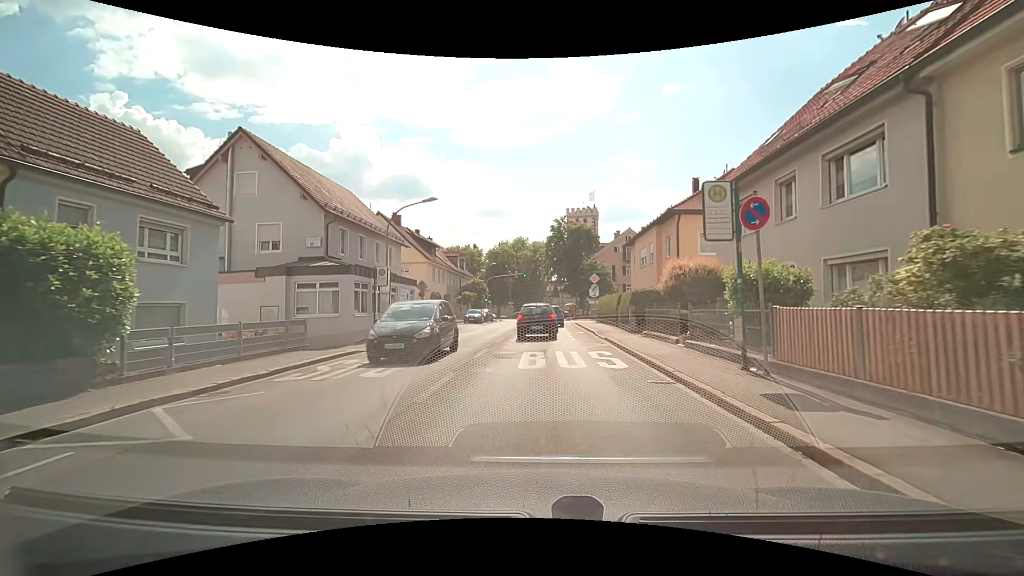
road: secondary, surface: asphalt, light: Day
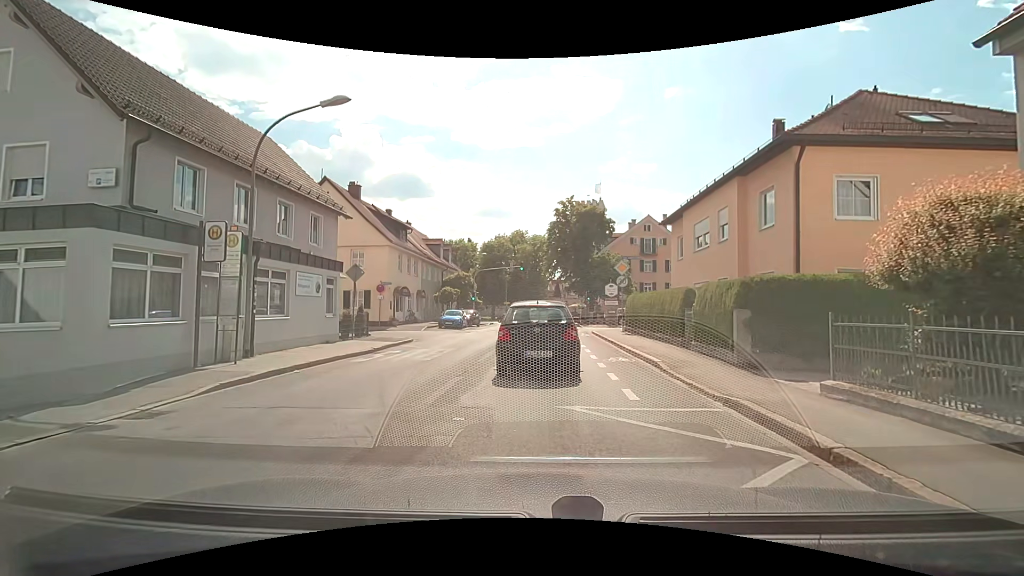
(-0.1, +12.1) m; +1°
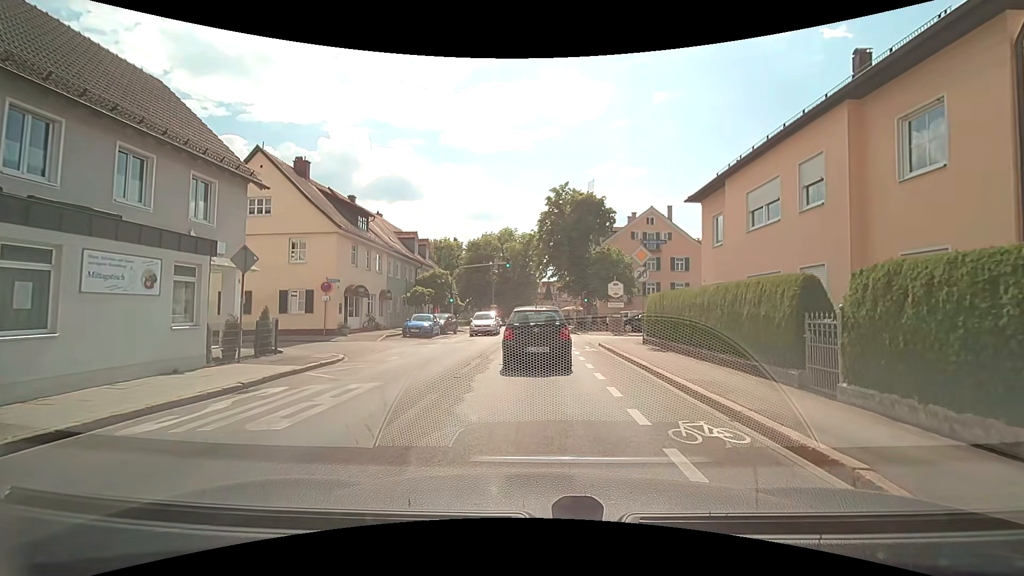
(-0.1, +7.4) m; +1°
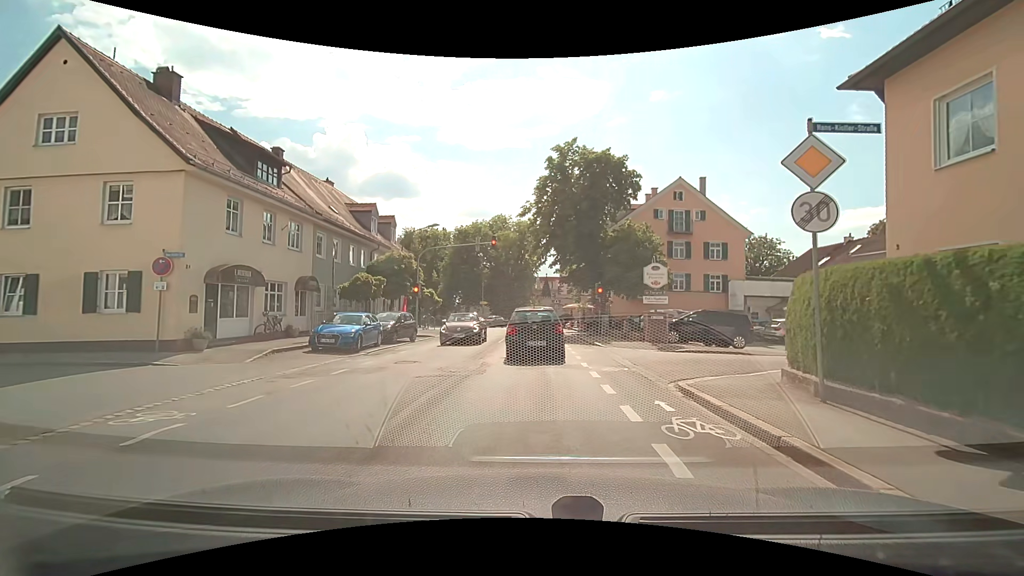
(-0.2, +12.0) m; 0°
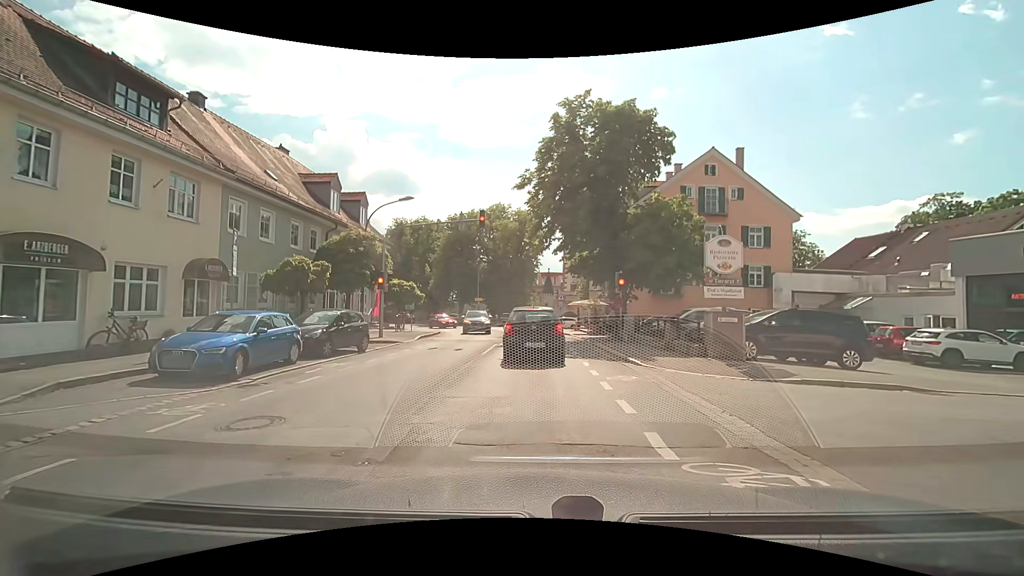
(-0.1, +7.5) m; -1°
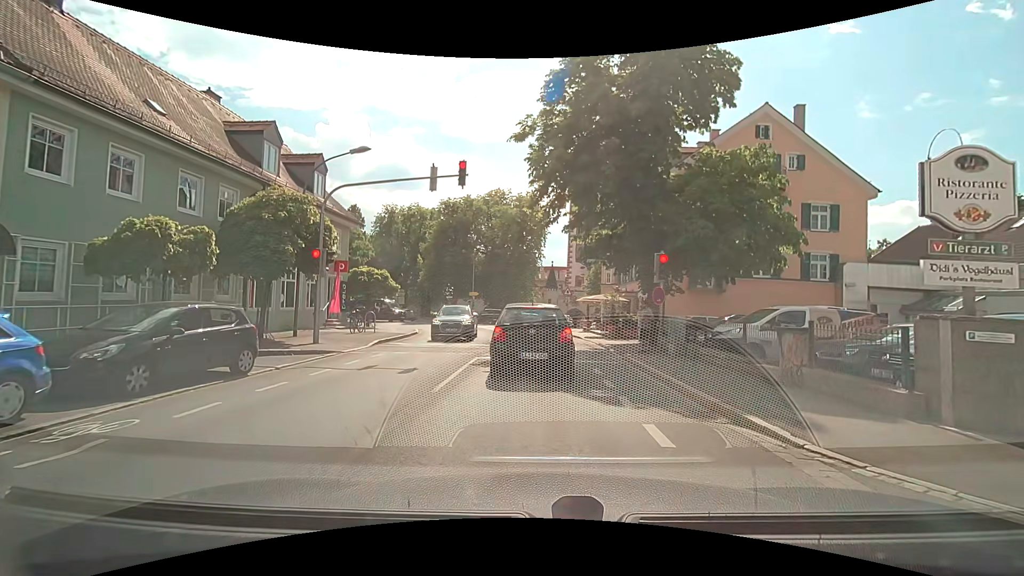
(0.0, +7.4) m; -2°
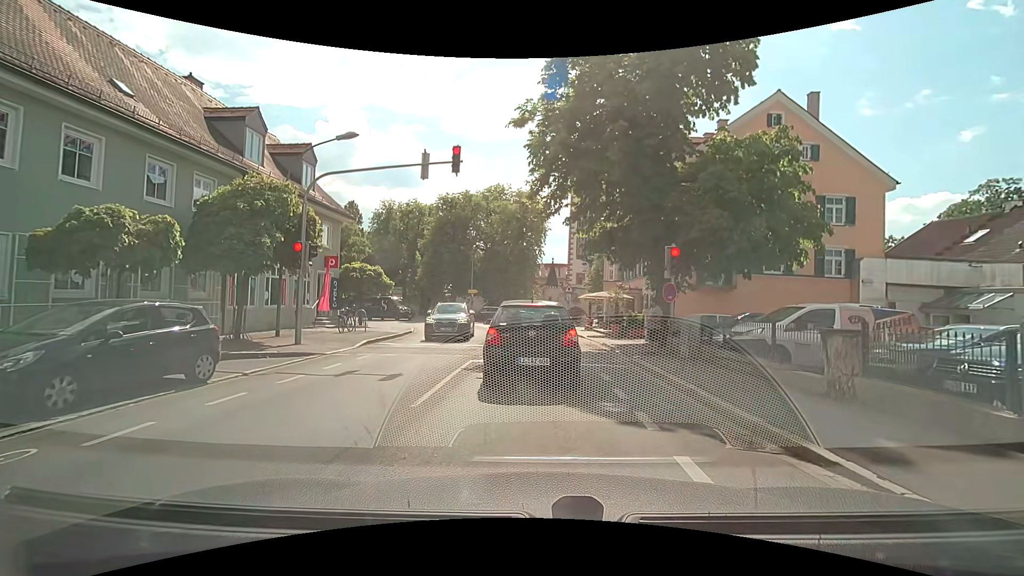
(0.0, +1.3) m; +1°
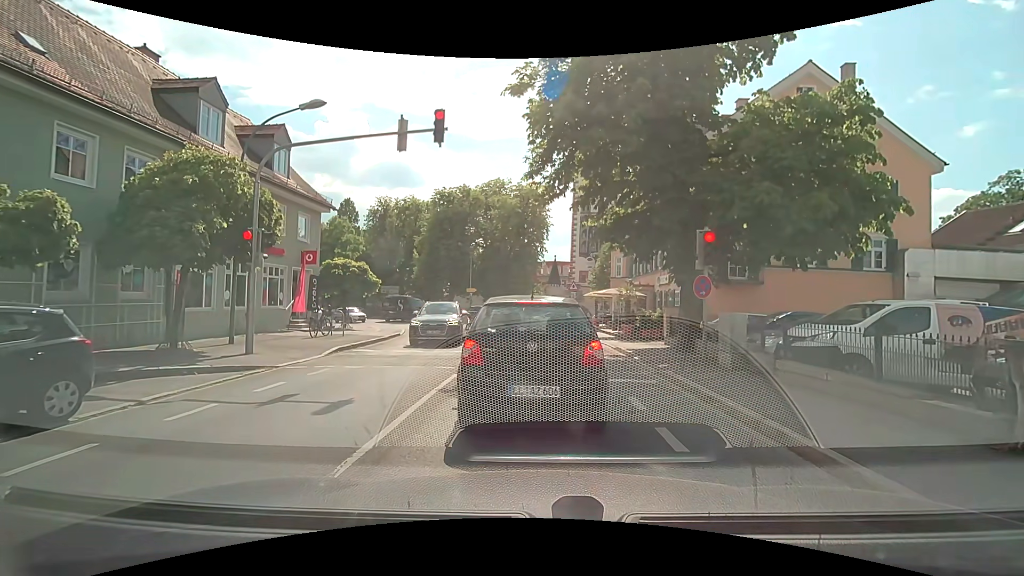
(+0.1, +2.8) m; +1°
